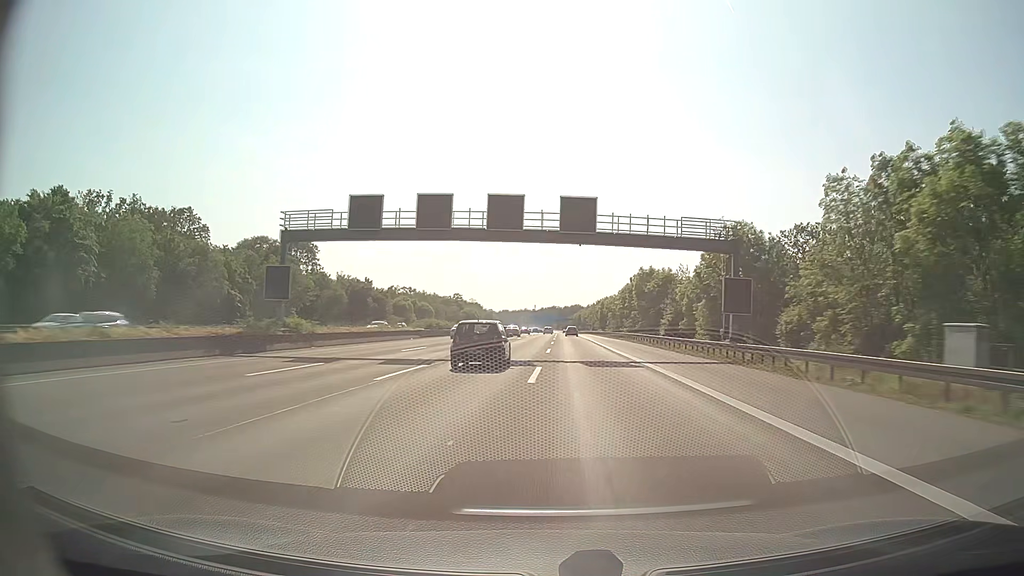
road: motorway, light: Day
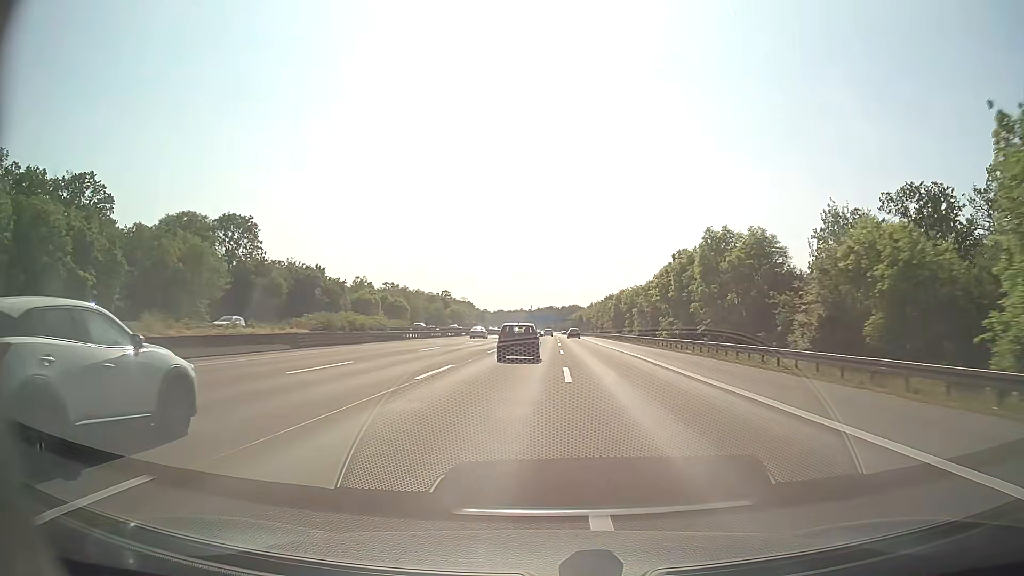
(-0.1, +35.0) m; 0°
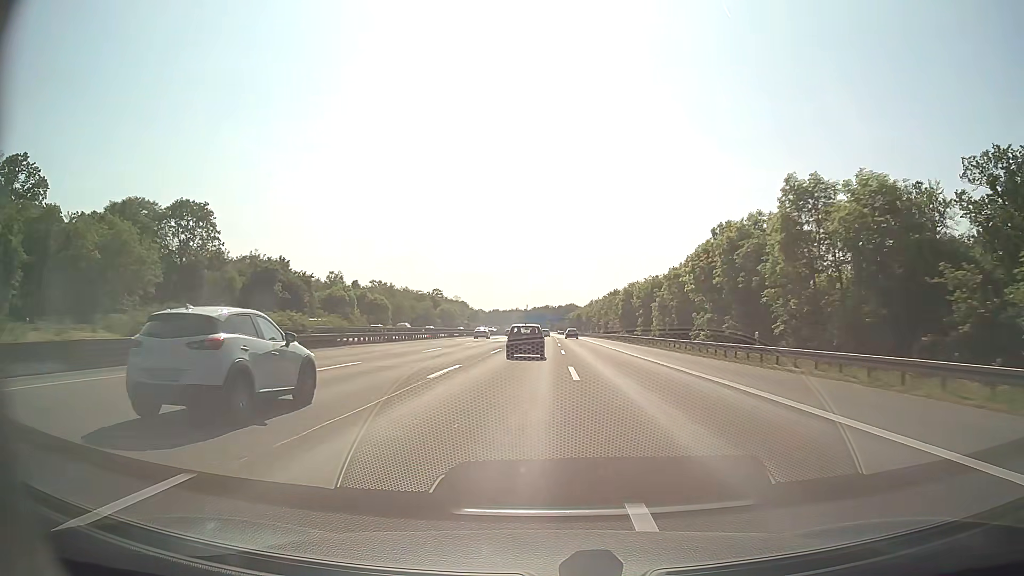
(0.0, +17.5) m; 0°
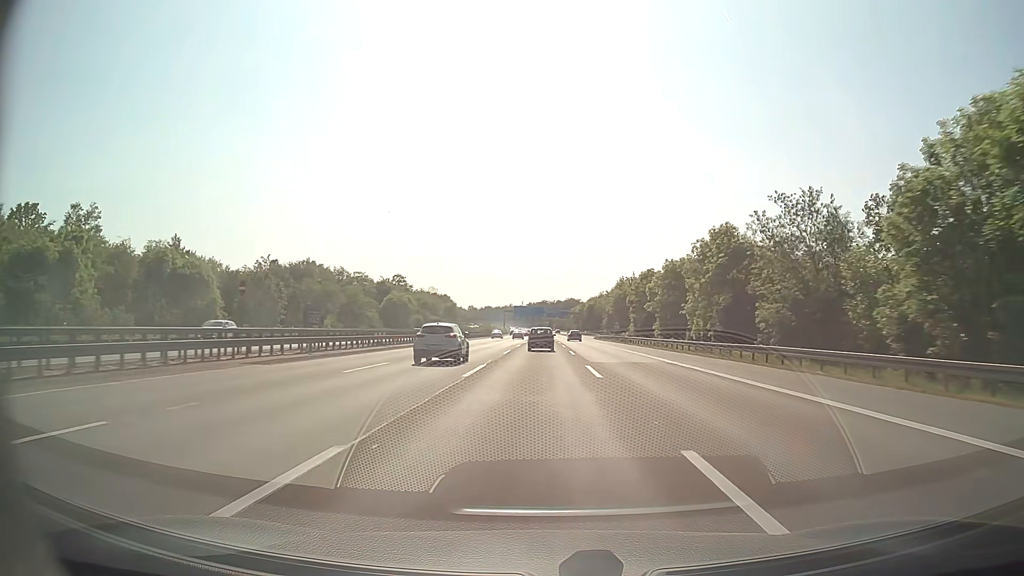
(+0.5, +87.4) m; 0°
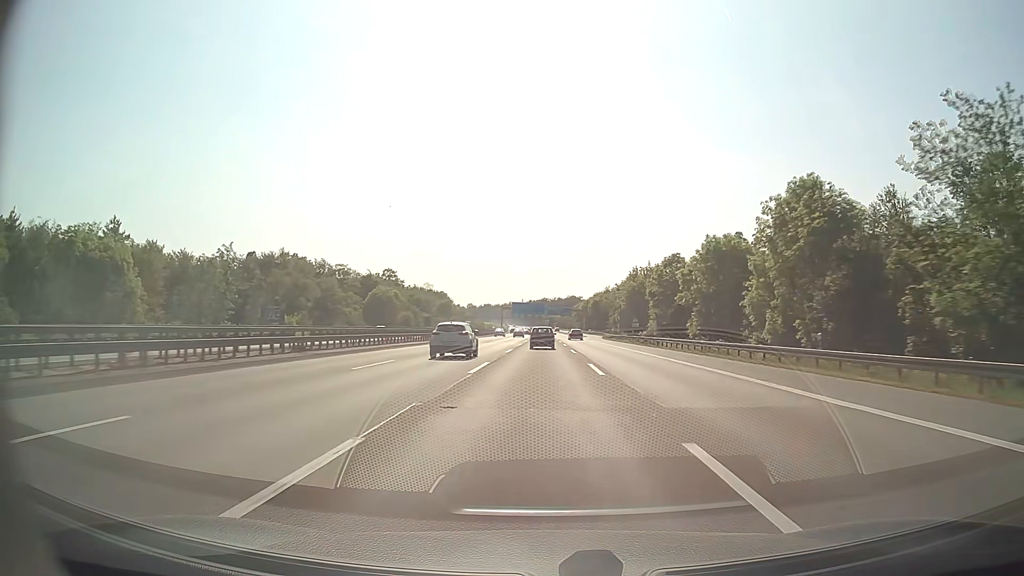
(0.0, +17.5) m; 0°
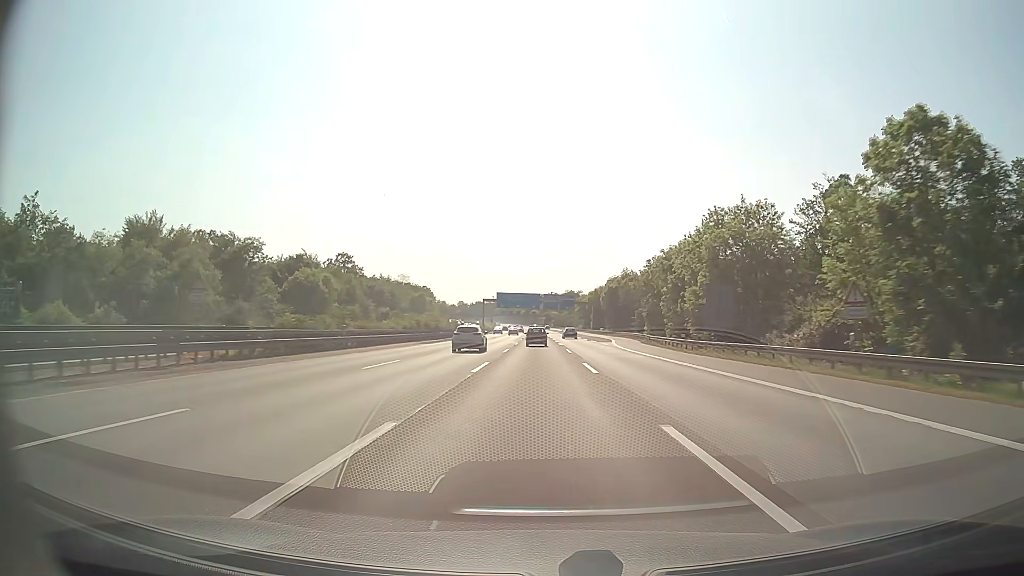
(+0.2, +52.4) m; 0°
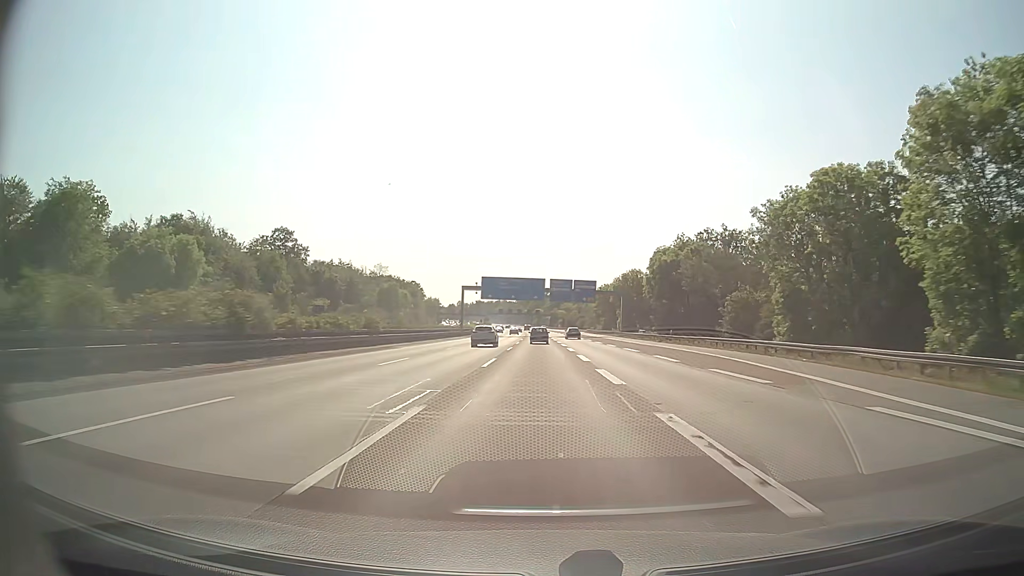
(-0.2, +52.4) m; -1°
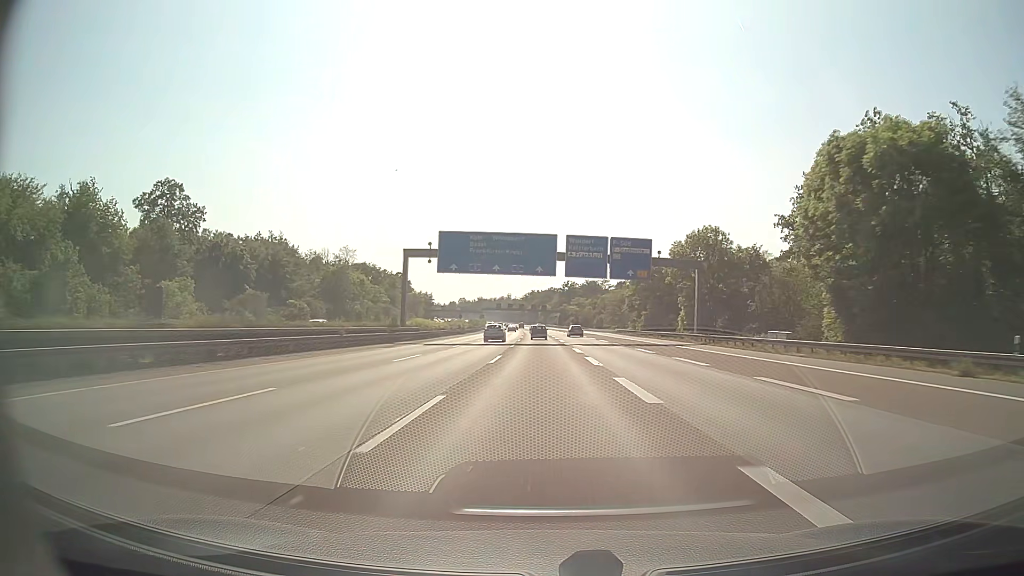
(-0.1, +52.4) m; 0°
